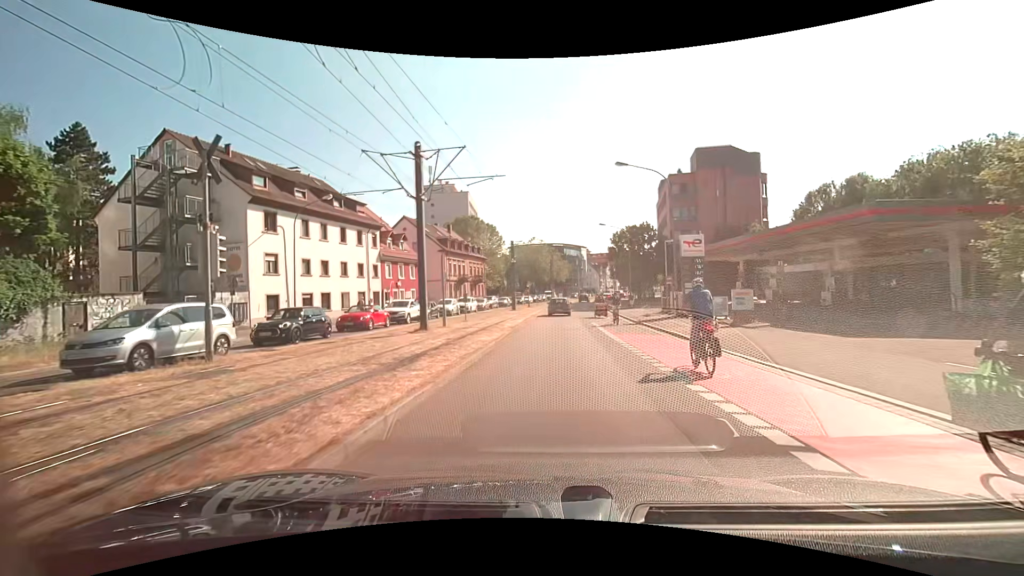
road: secondary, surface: asphalt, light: Day
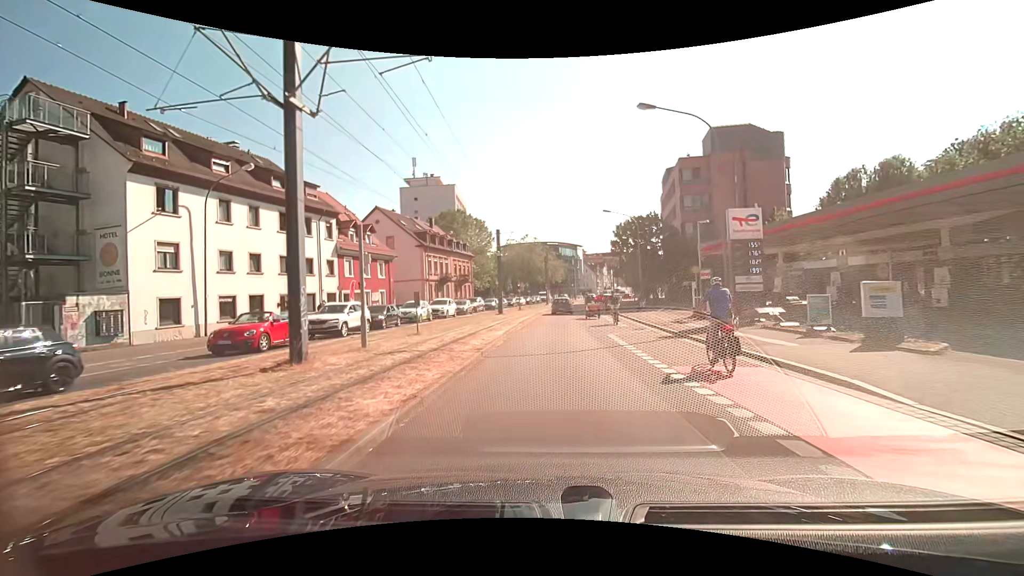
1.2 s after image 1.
(+0.1, +9.5) m; +1°
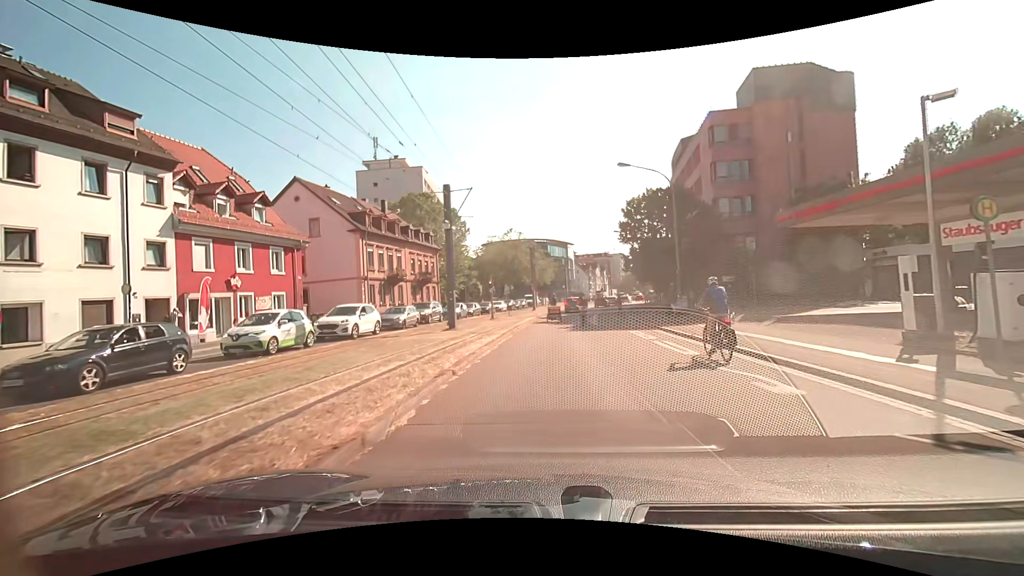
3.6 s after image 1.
(+0.3, +17.6) m; +2°
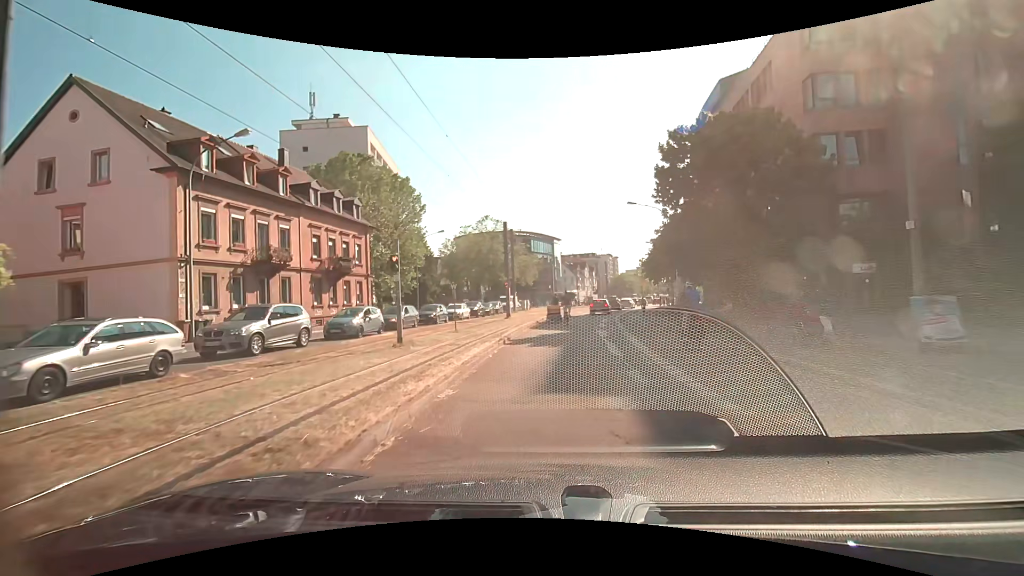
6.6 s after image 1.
(+0.2, +20.7) m; +2°
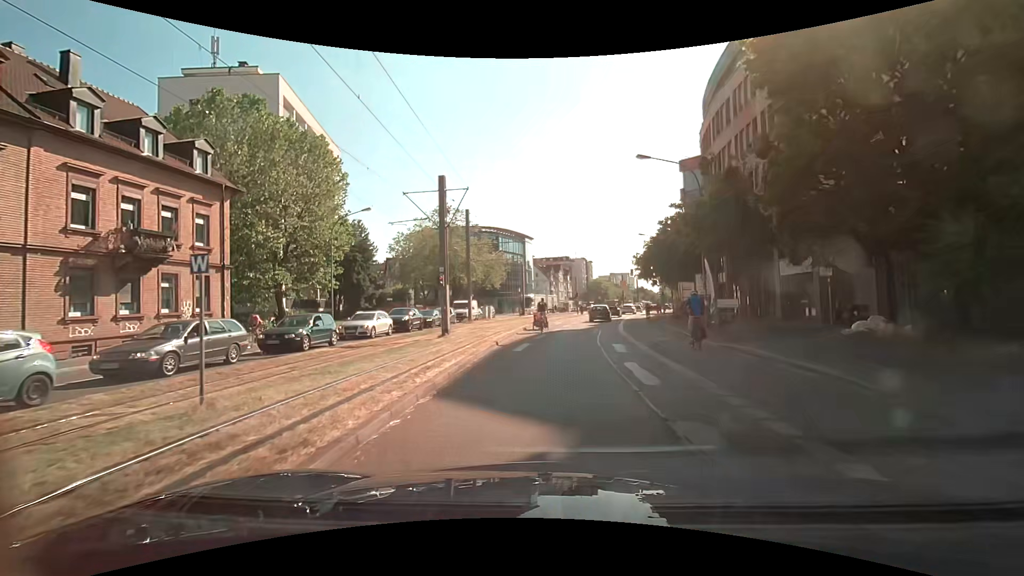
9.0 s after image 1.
(+0.5, +15.9) m; +3°
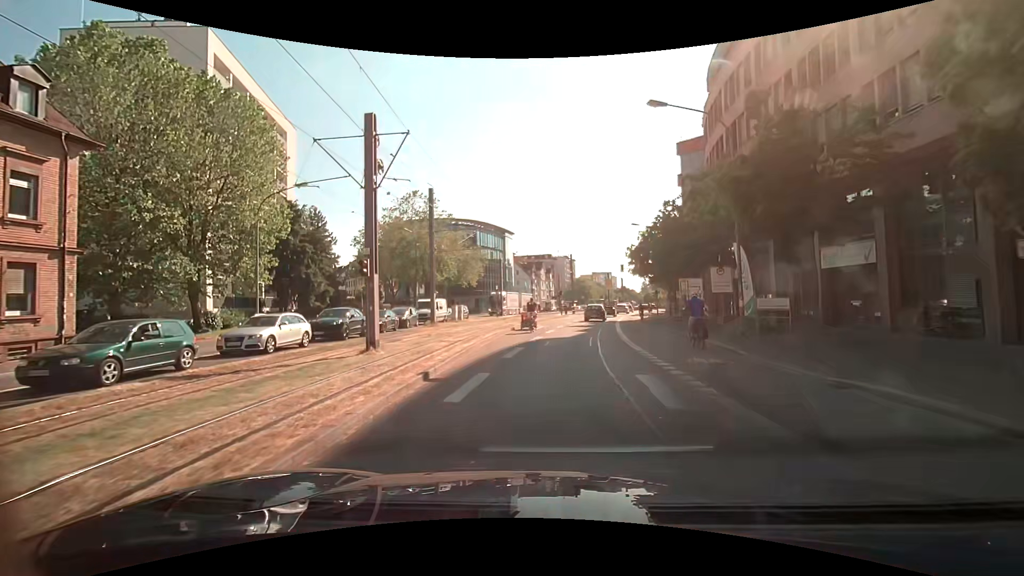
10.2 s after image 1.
(+0.2, +7.7) m; +3°
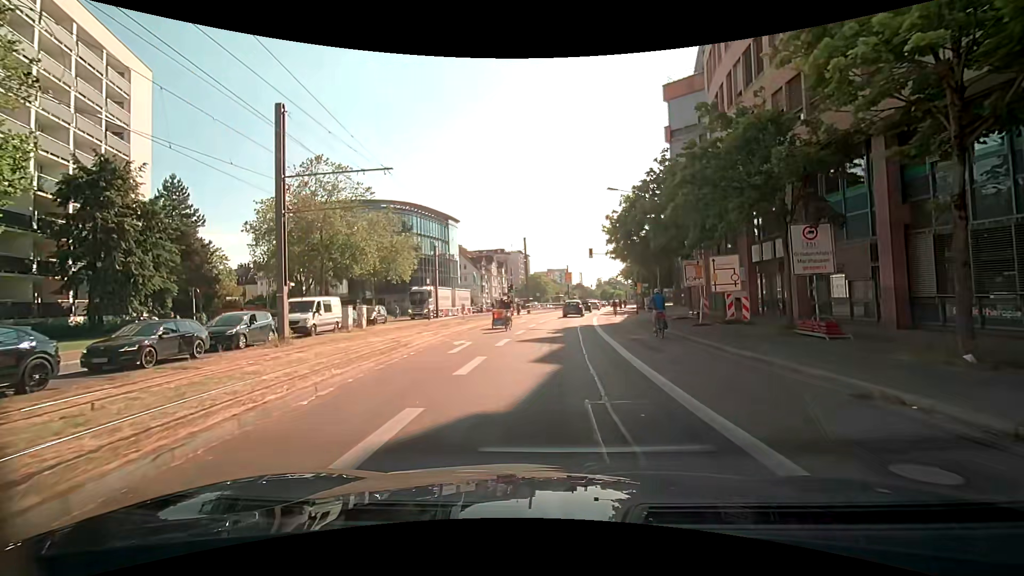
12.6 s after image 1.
(+0.7, +15.4) m; +4°
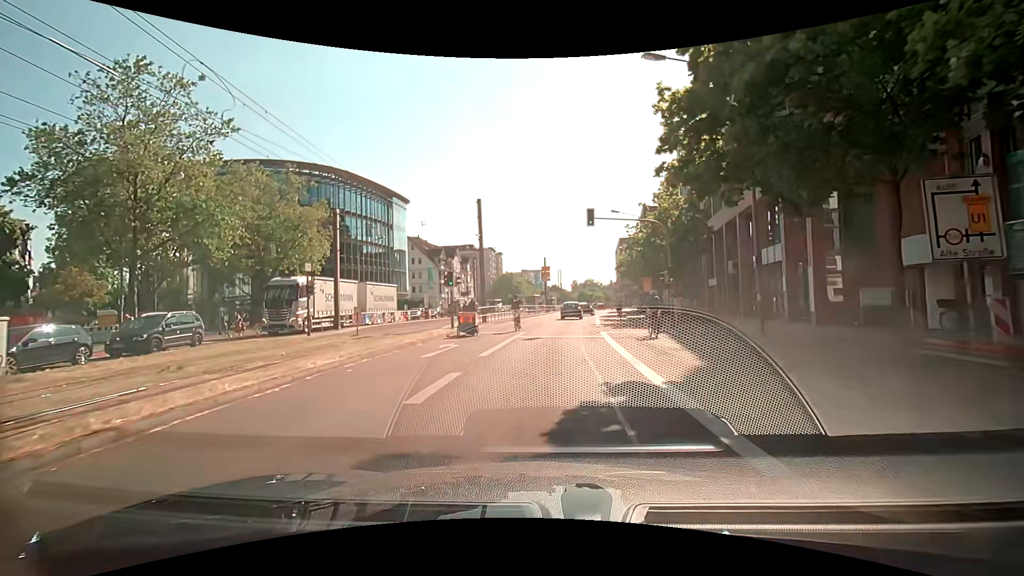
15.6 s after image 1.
(+0.8, +20.9) m; +4°
(0, +10) (+1, +20) (+1, +30) (+2, +40) (+3, +50) (+4, +60) (+6, +70) (+8, +79) (+10, +89) (+13, +99) m
